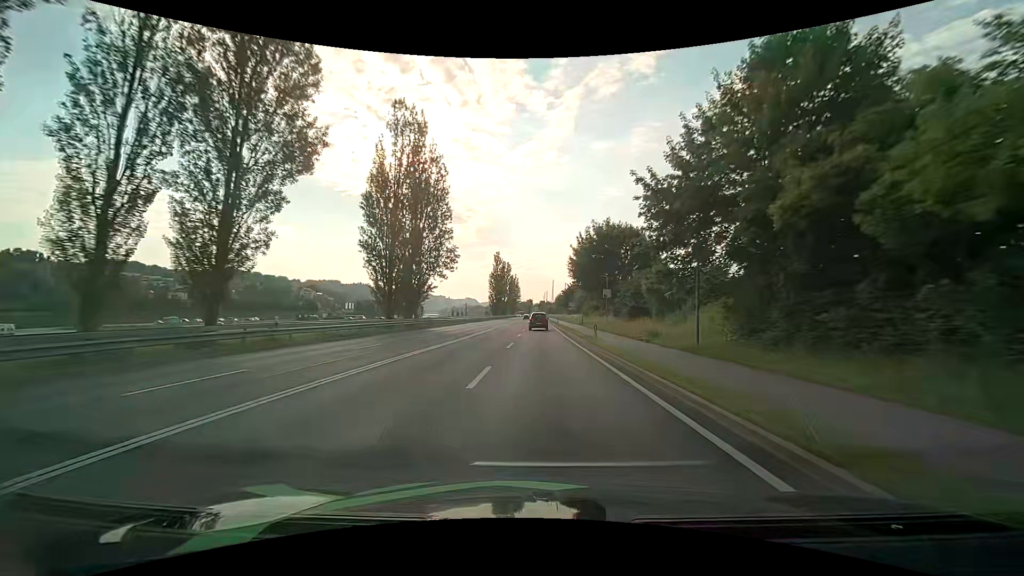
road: primary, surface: asphalt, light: Day
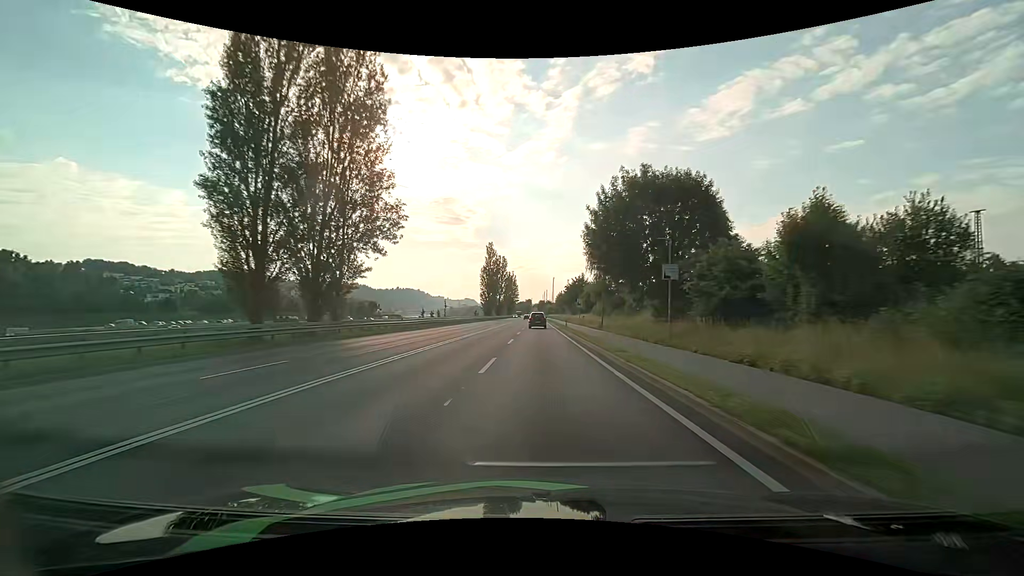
(-0.2, +21.7) m; -1°
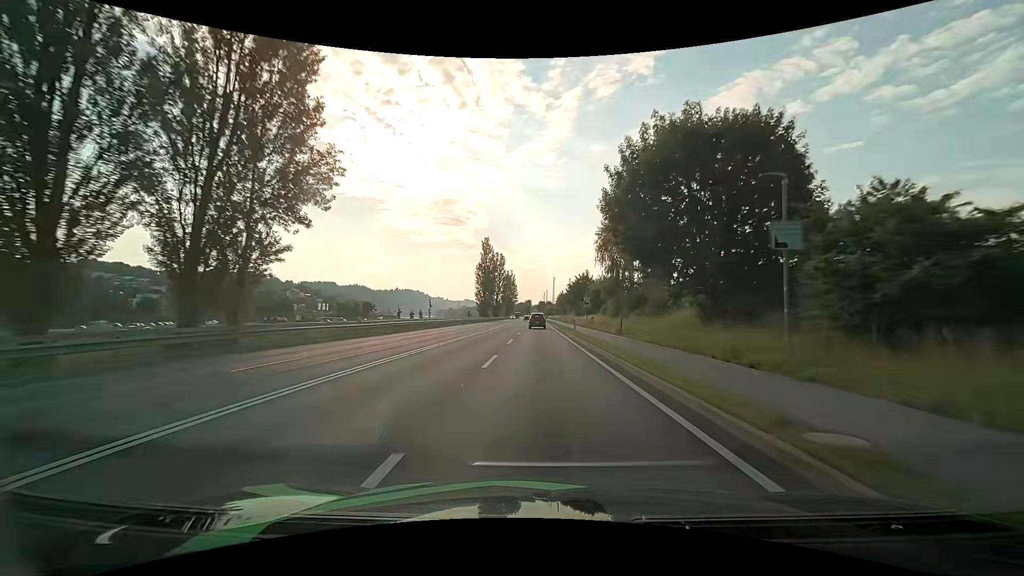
(0.0, +10.9) m; 0°
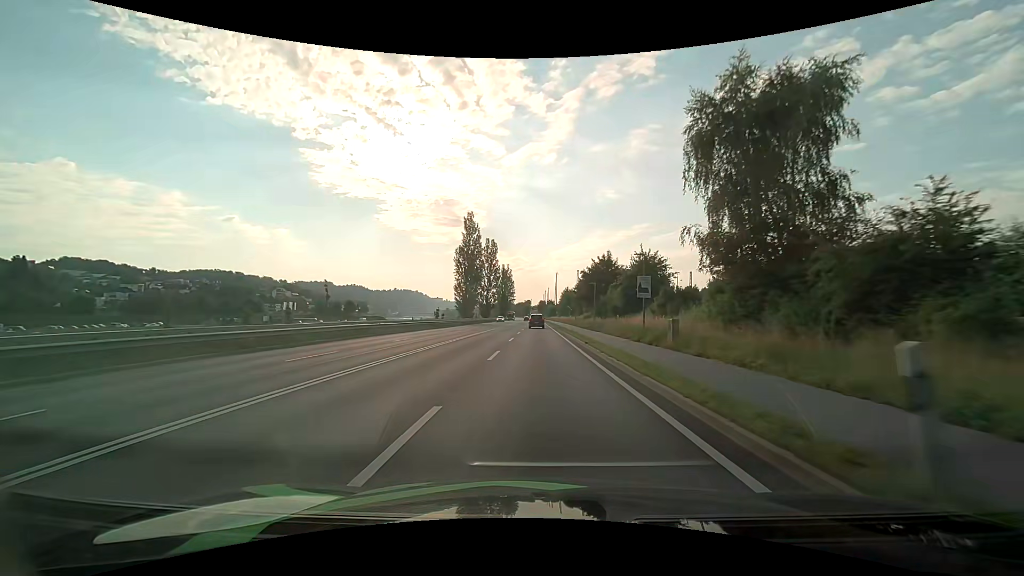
(+0.1, +33.0) m; 0°
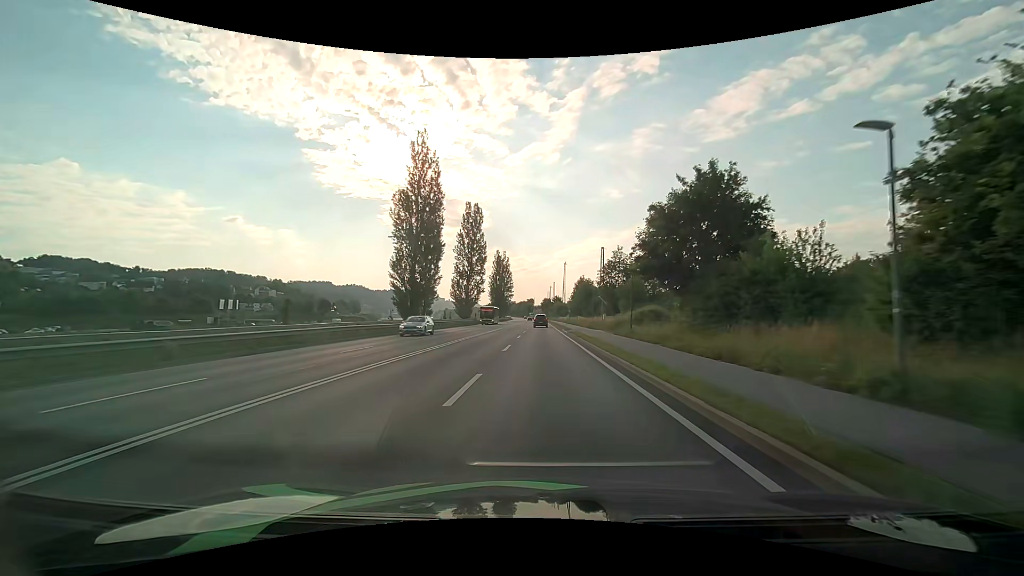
(0.0, +44.1) m; 0°
(0, +10) (0, +20) (0, +30) (0, +40) (0, +50) (0, +60) (0, +70) (0, +80) (0, +90) (0, +100) m
